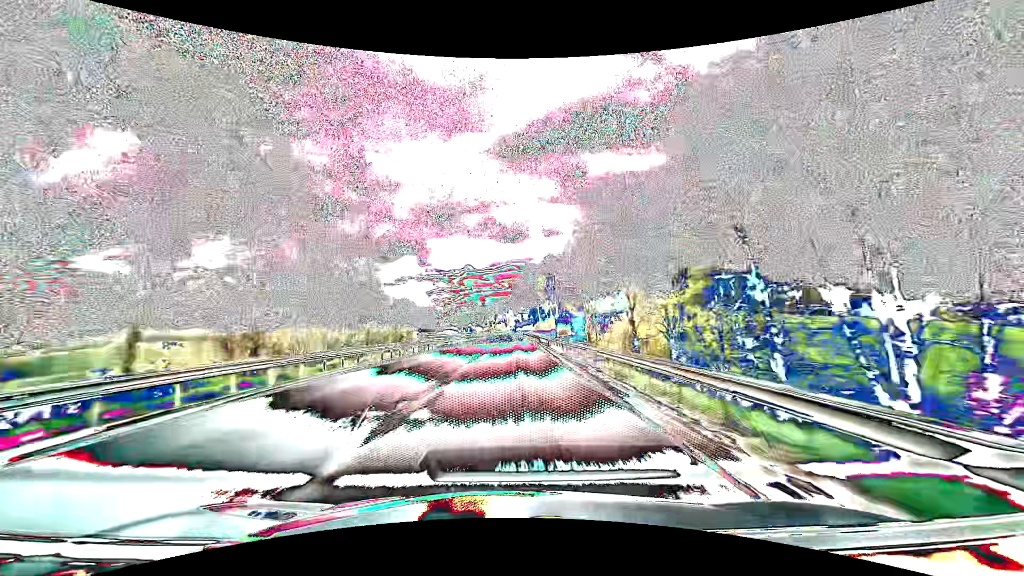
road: primary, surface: asphalt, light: Day
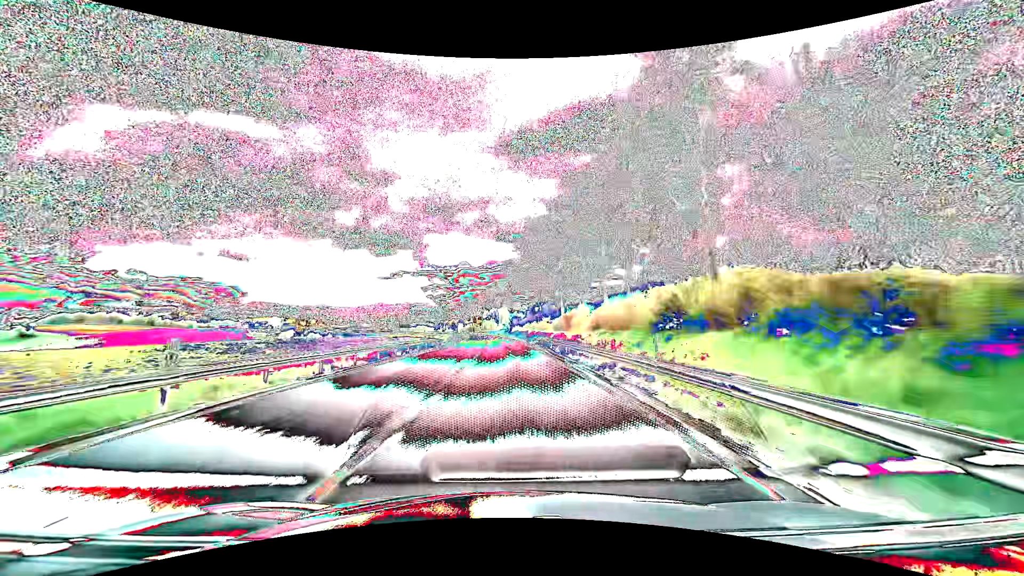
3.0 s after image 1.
(+0.4, +79.1) m; 0°
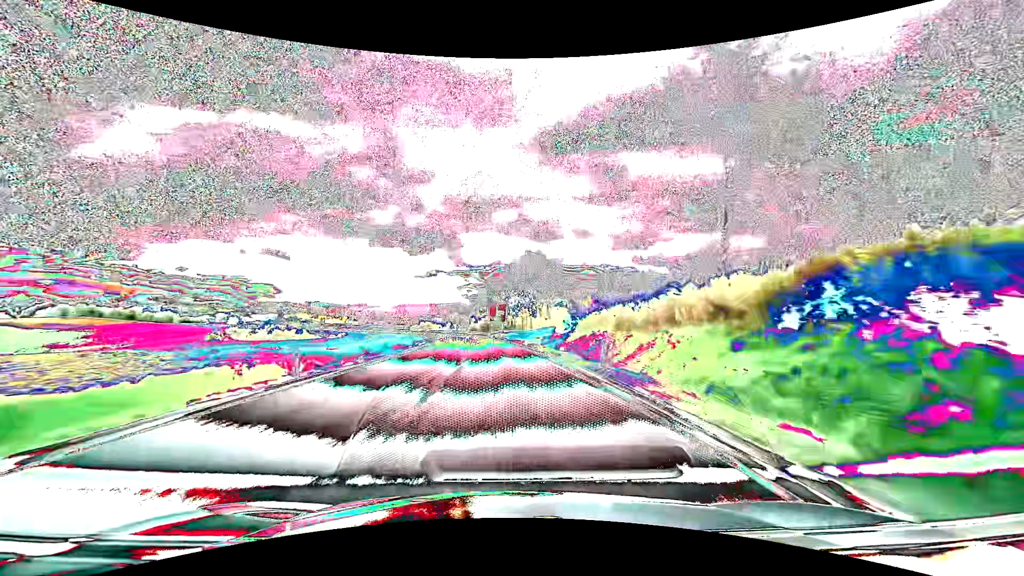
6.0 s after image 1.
(-1.9, +79.0) m; -4°
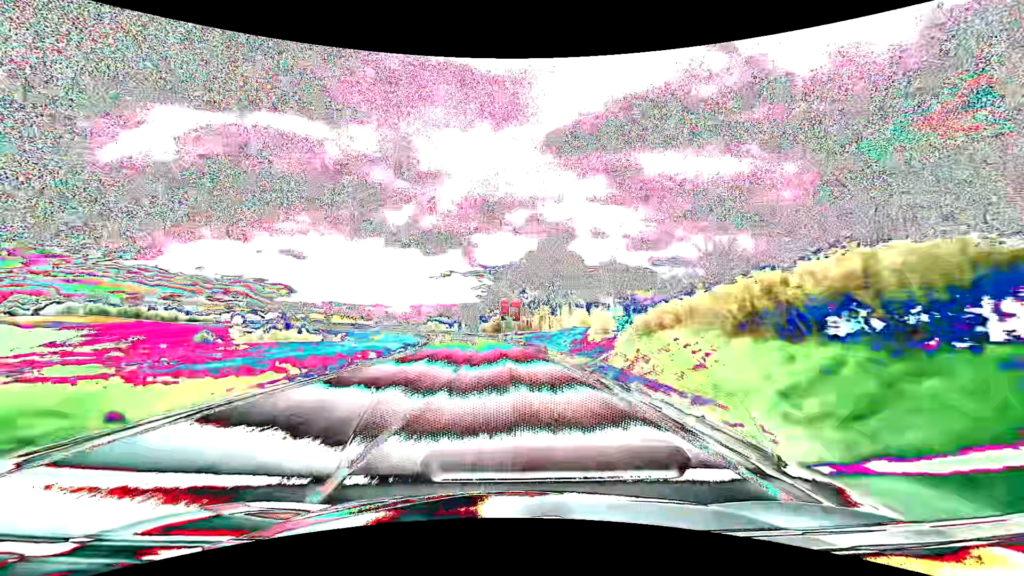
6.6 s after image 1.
(-0.2, +15.8) m; -2°
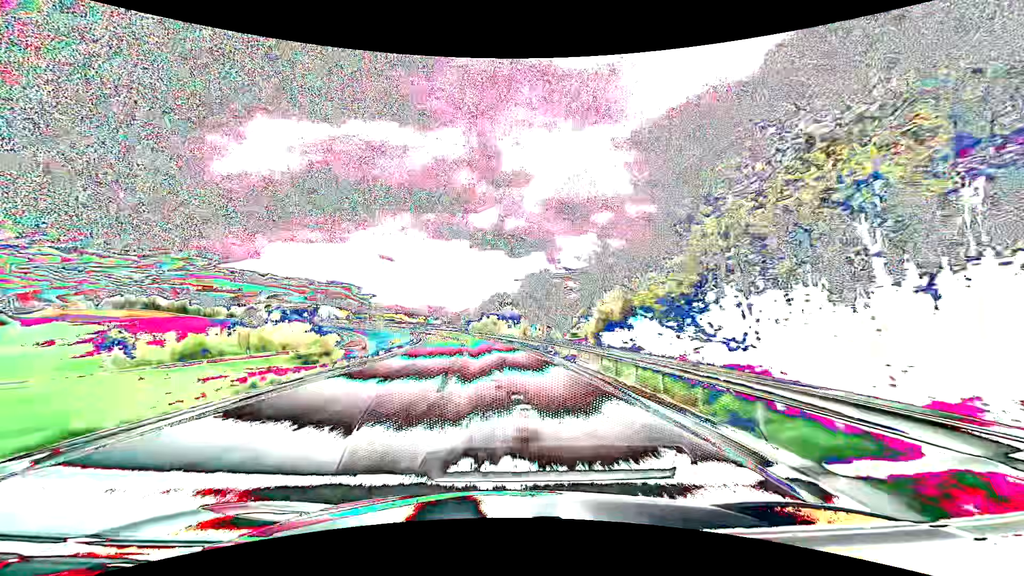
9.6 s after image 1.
(-6.4, +78.6) m; -10°
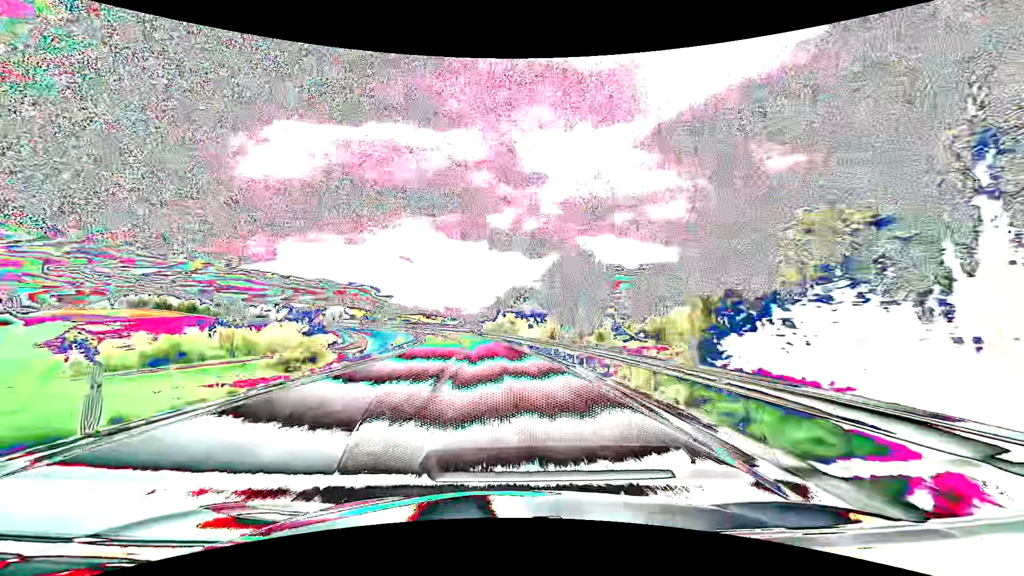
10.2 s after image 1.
(-0.3, +15.8) m; -2°
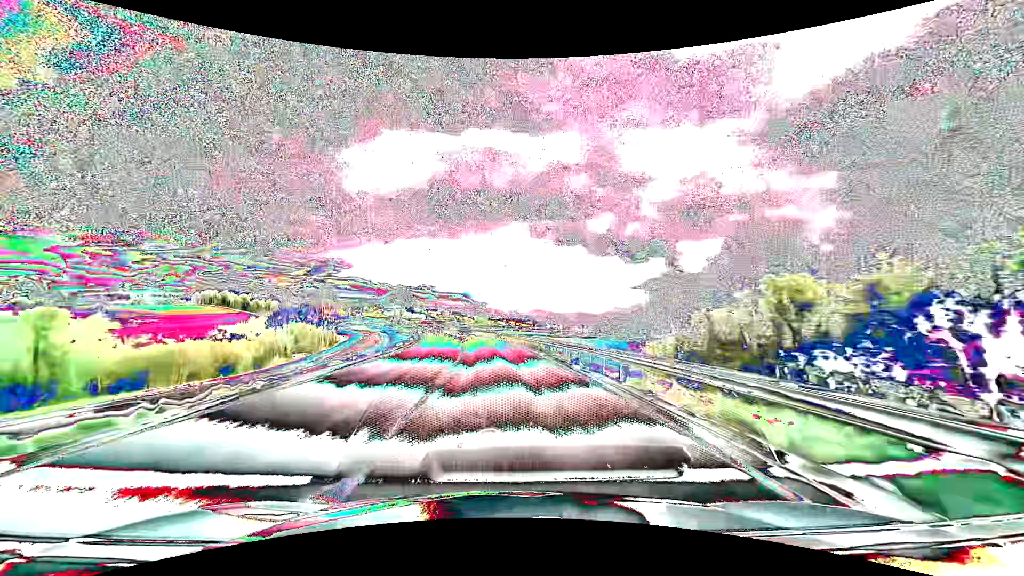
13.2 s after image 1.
(-7.7, +78.5) m; -11°
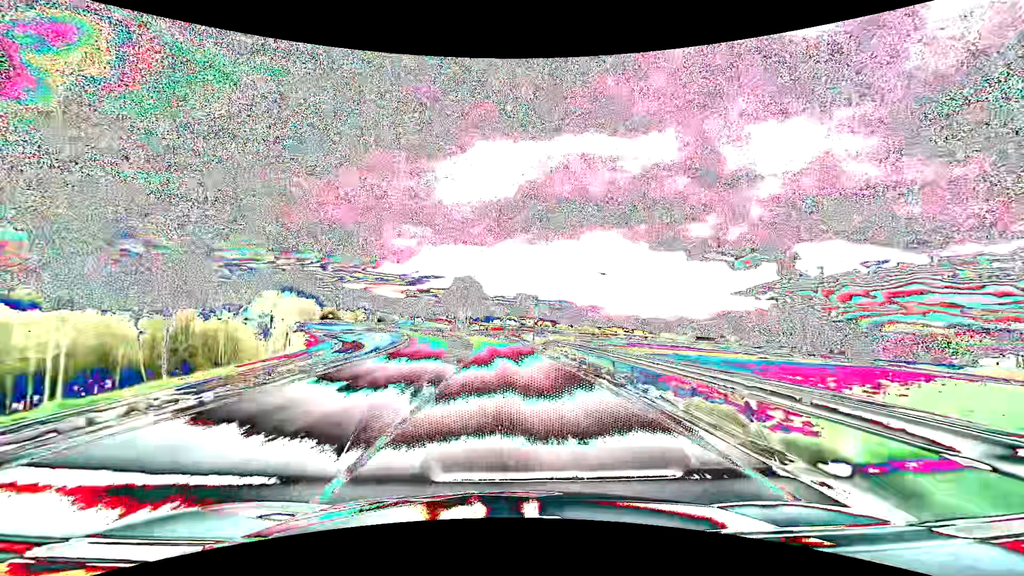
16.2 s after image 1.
(-7.9, +78.4) m; -11°
(0, +10) (0, +20) (-1, +30) (-2, +40) (-3, +50) (-4, +60) (-5, +70) (-7, +80) (-9, +89) (-11, +99) m
